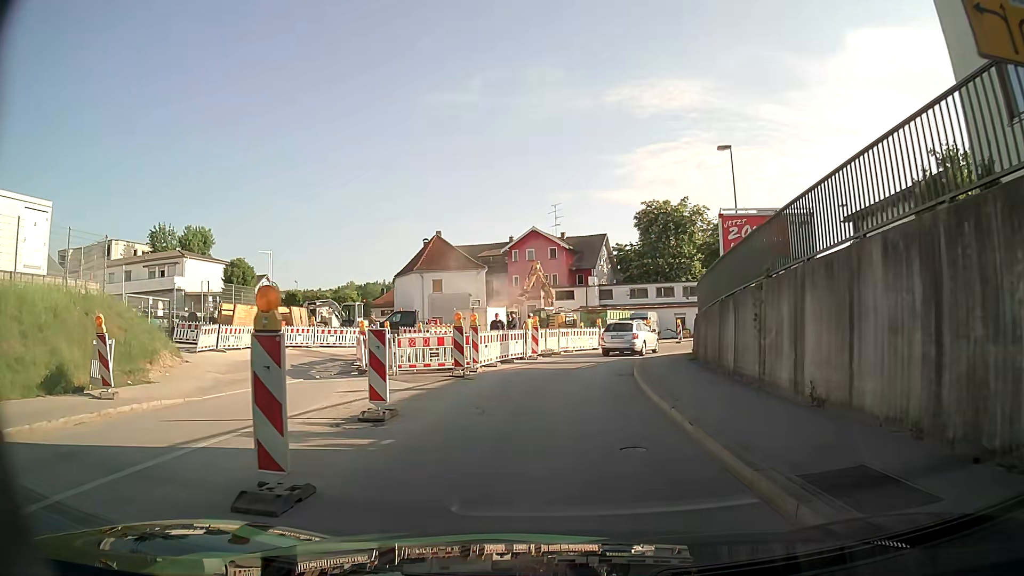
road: tertiary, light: Day
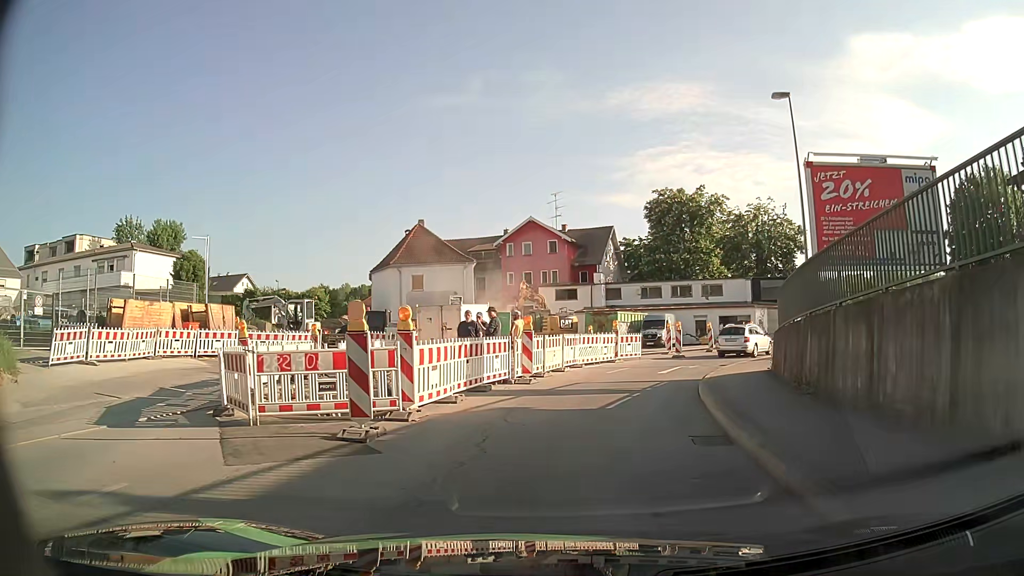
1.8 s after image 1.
(0.0, +9.2) m; 0°
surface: asphalt
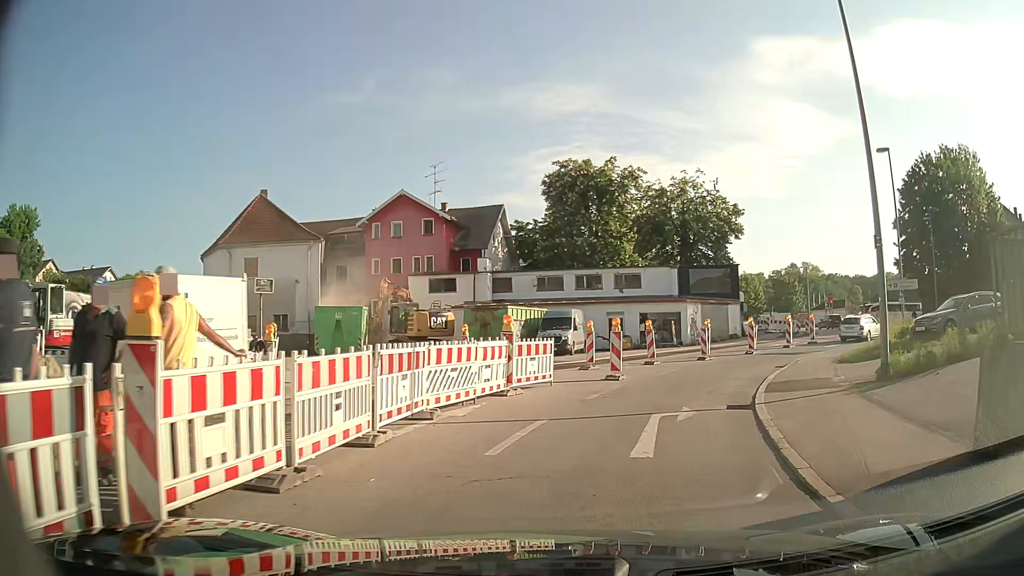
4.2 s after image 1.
(+0.8, +12.9) m; +9°
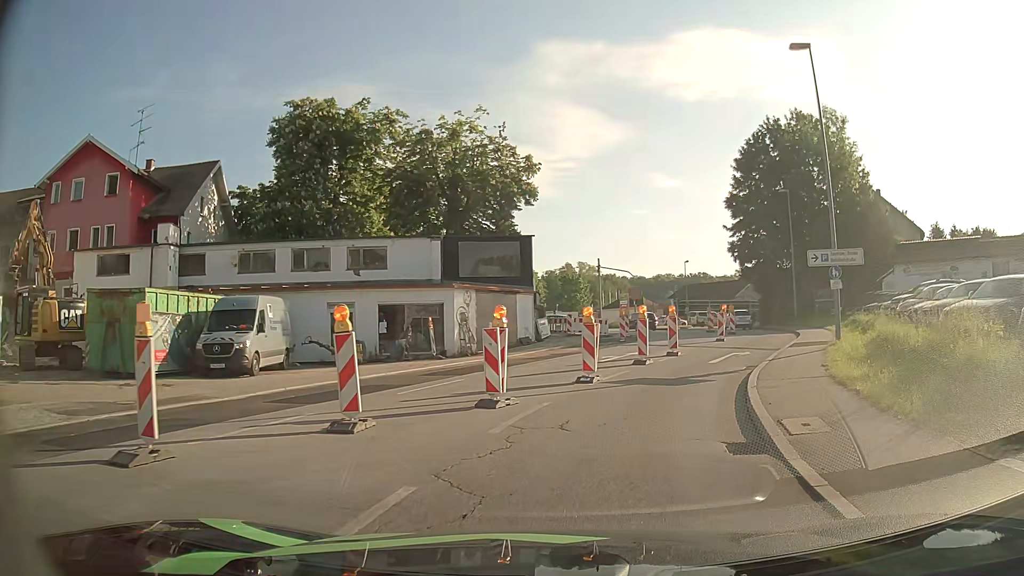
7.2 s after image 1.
(+2.6, +15.8) m; +20°
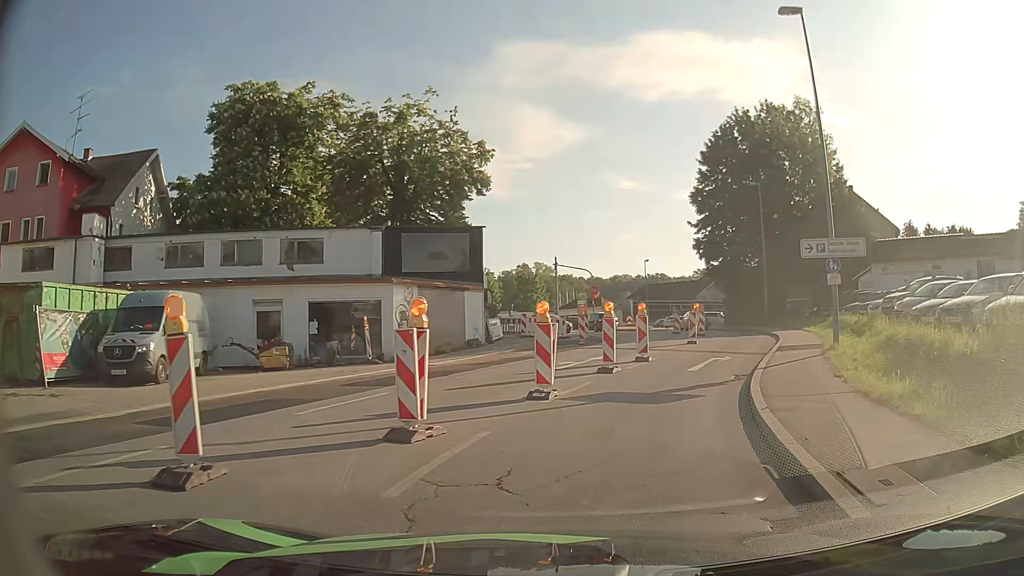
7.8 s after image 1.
(+0.1, +3.2) m; +4°
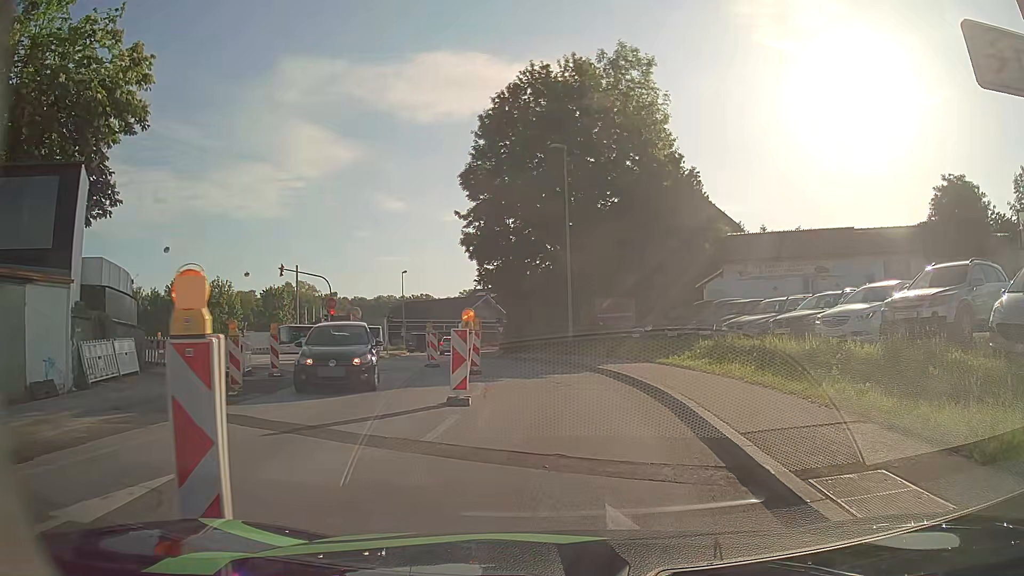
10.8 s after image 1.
(+2.5, +15.4) m; +19°
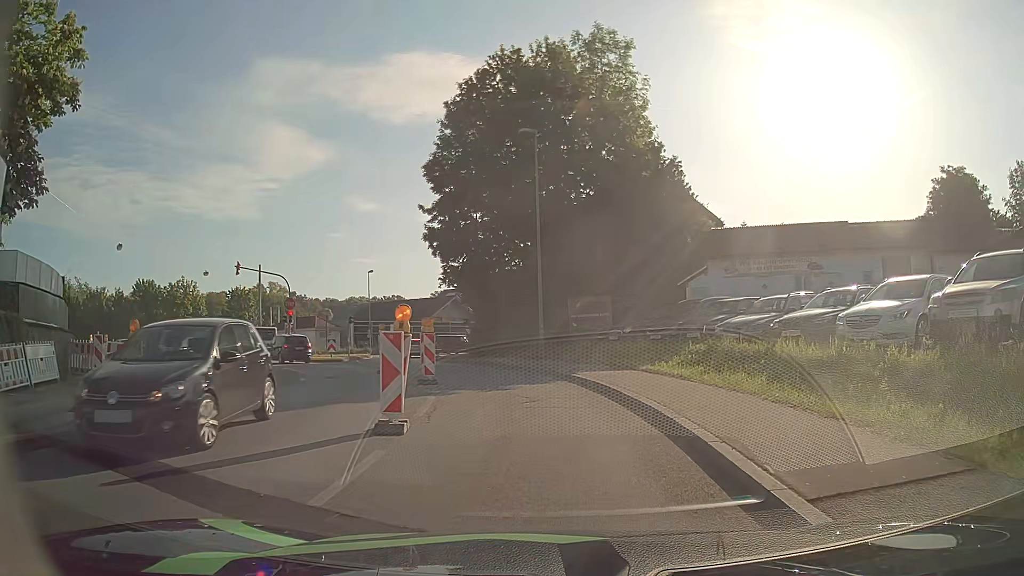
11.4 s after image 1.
(+0.1, +2.8) m; +2°
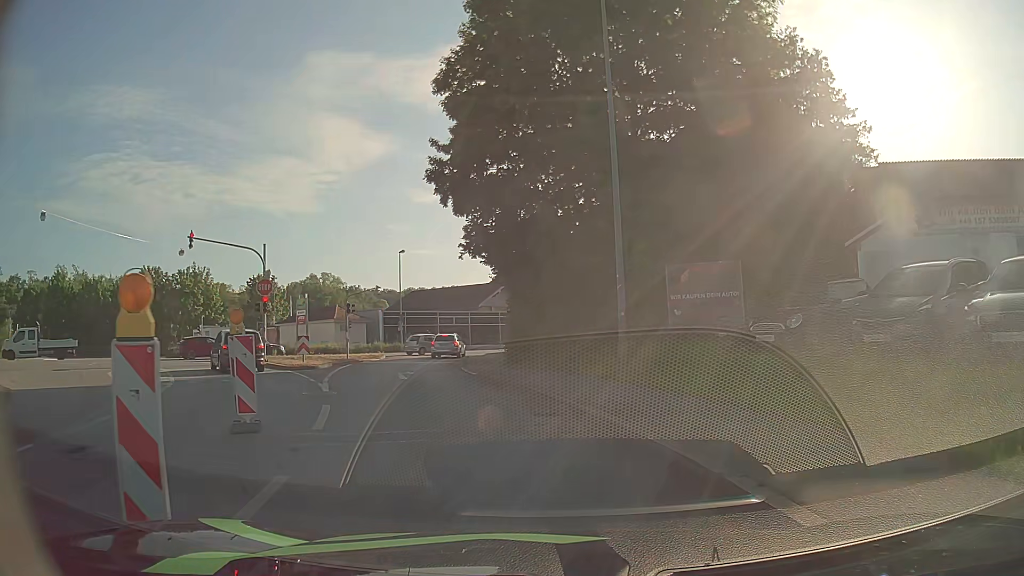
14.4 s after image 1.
(-0.1, +13.7) m; -4°
(-2, +10) (-7, +18) (-13, +26) (-20, +33) (-29, +37) (-39, +35) (-47, +29) (-53, +22) (-60, +14) (-67, +7) m
